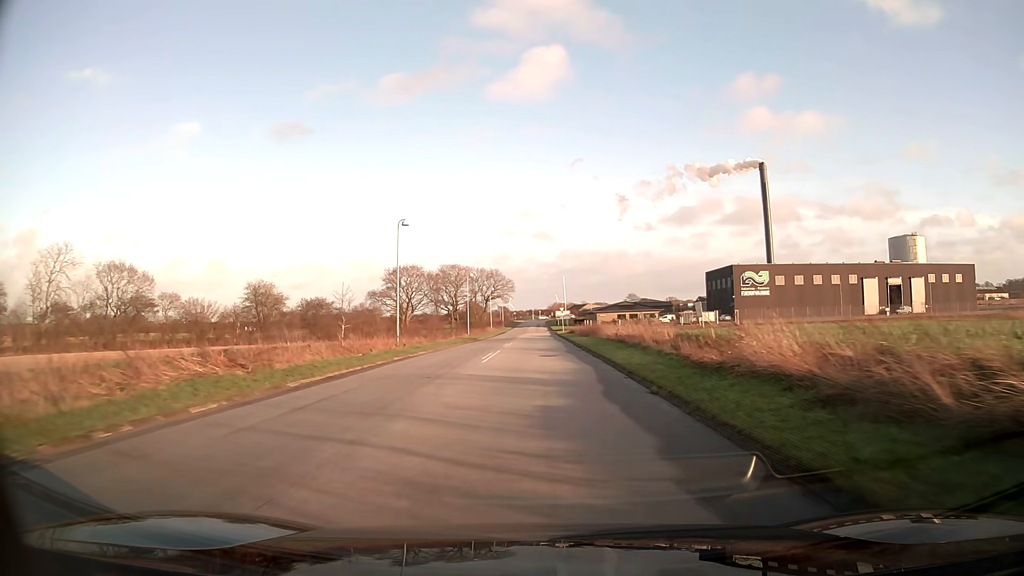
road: unclassified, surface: asphalt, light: Day
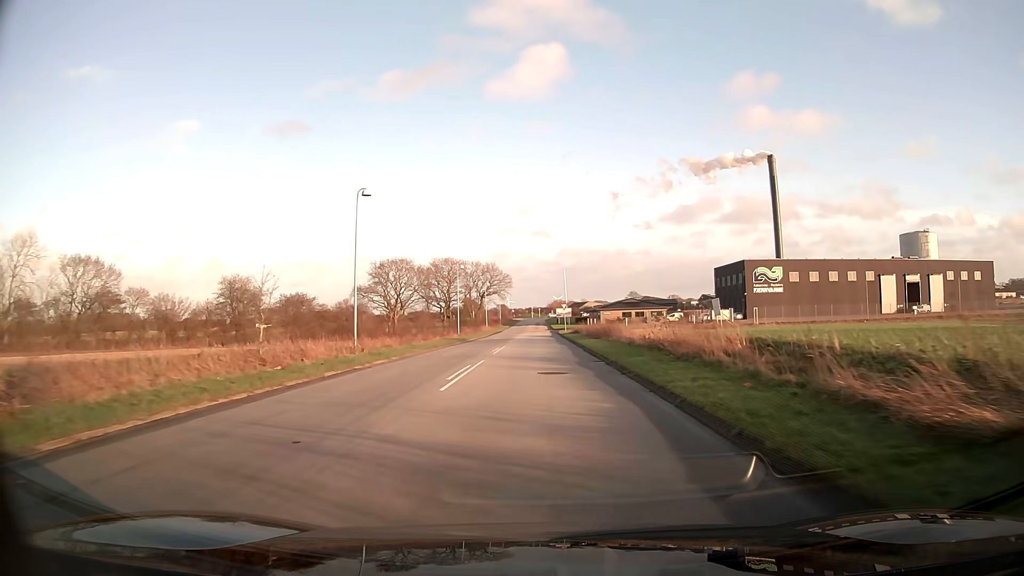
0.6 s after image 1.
(0.0, +9.2) m; 0°
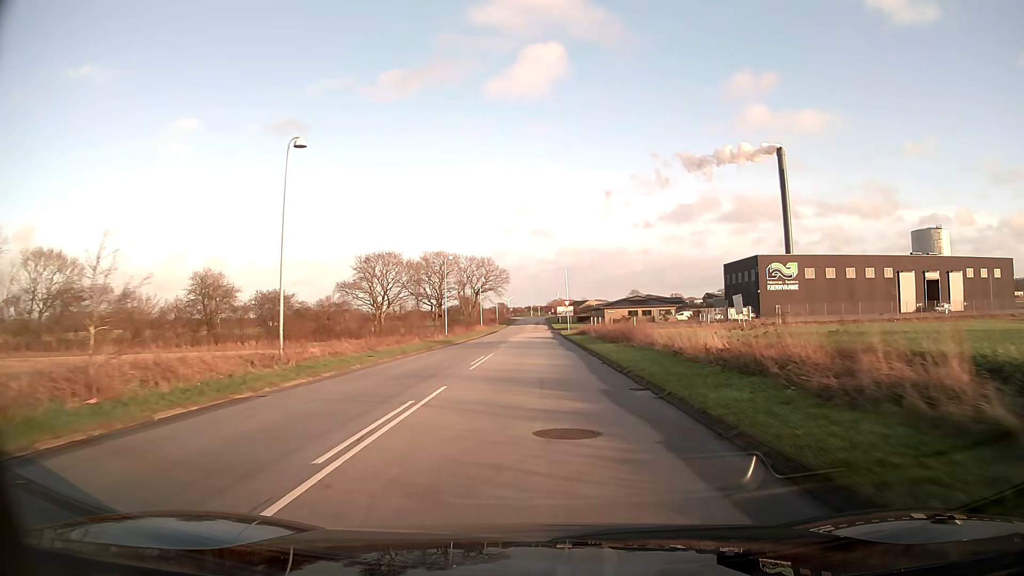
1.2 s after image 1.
(0.0, +9.1) m; 0°
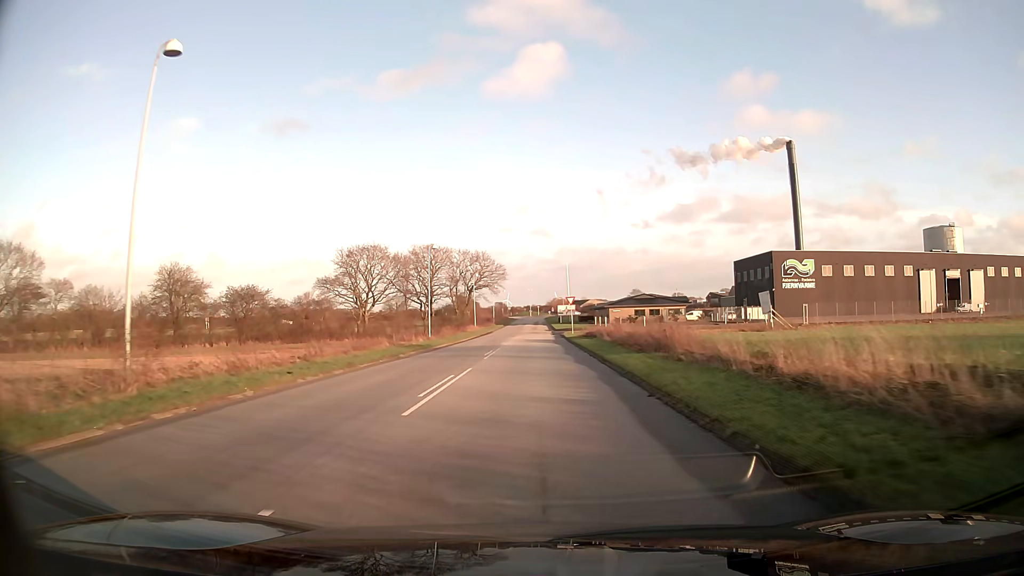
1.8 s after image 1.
(0.0, +9.0) m; 0°
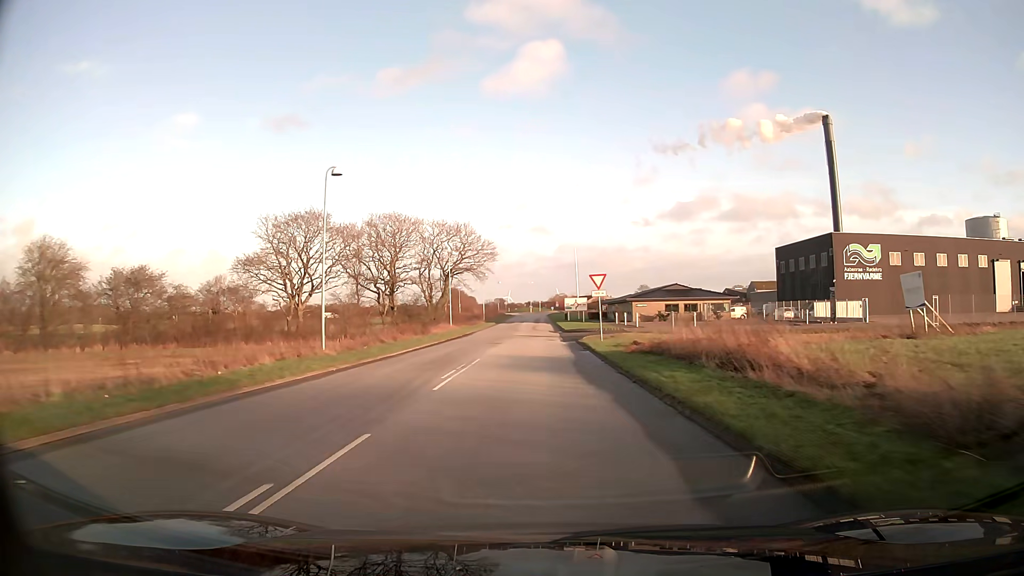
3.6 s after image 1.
(-0.1, +26.3) m; 0°
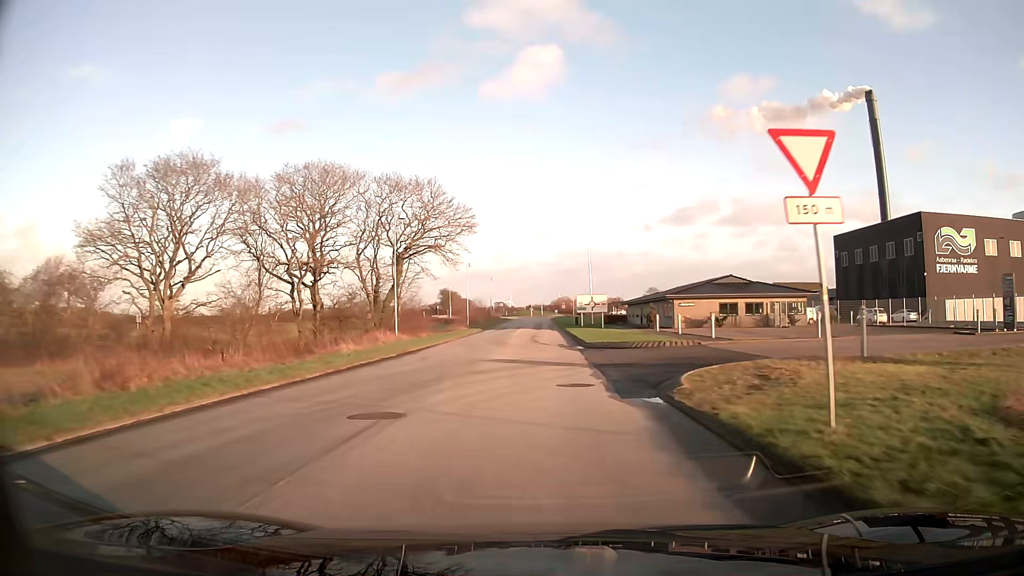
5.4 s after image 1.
(-0.1, +25.6) m; 0°
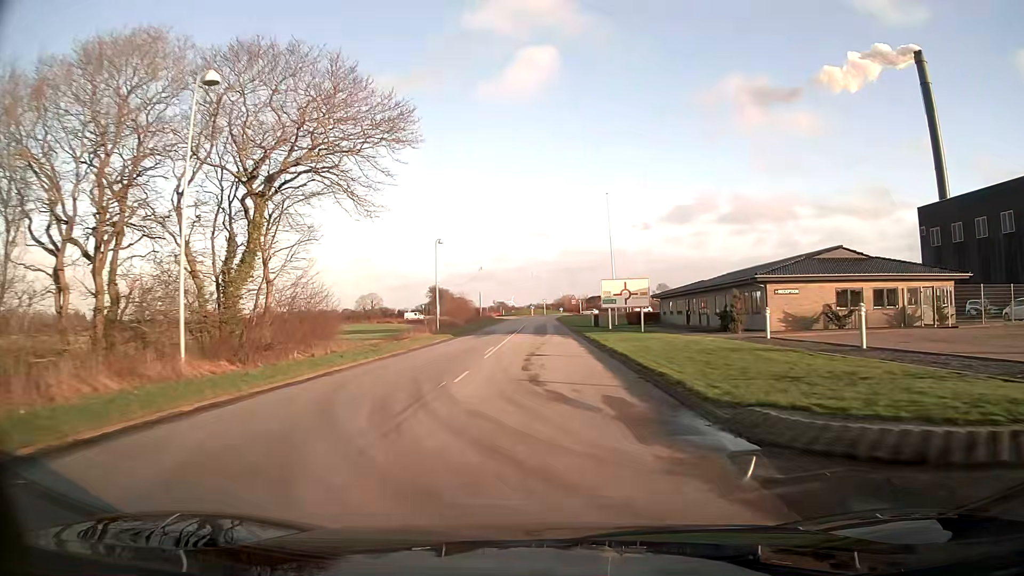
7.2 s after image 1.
(0.0, +24.8) m; 0°
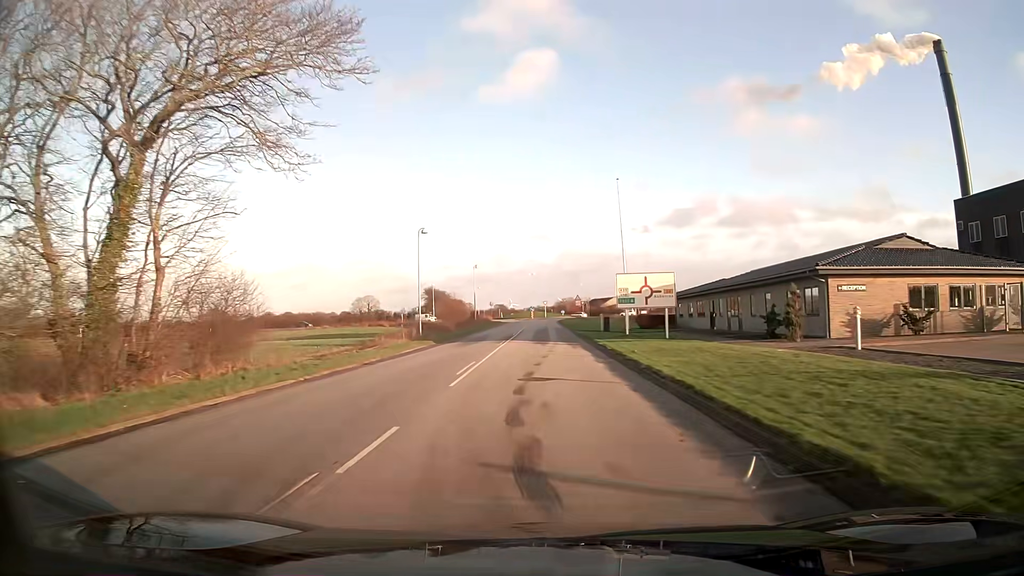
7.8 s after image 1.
(0.0, +8.1) m; 0°
(0, +10) (0, +20) (0, +30) (0, +40) (0, +50) (0, +60) (0, +70) (0, +80) (0, +90) (+1, +100) m
